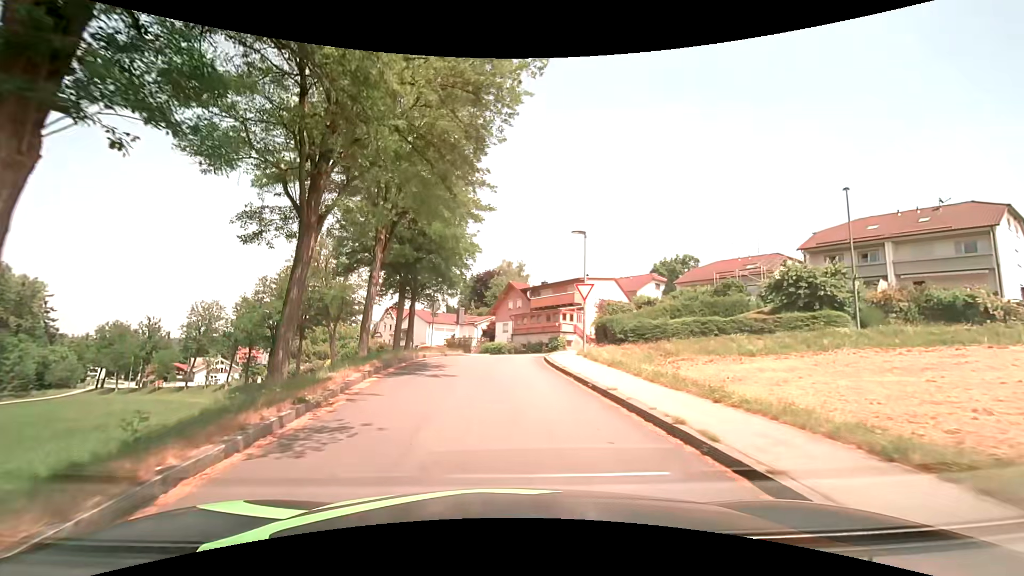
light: Day
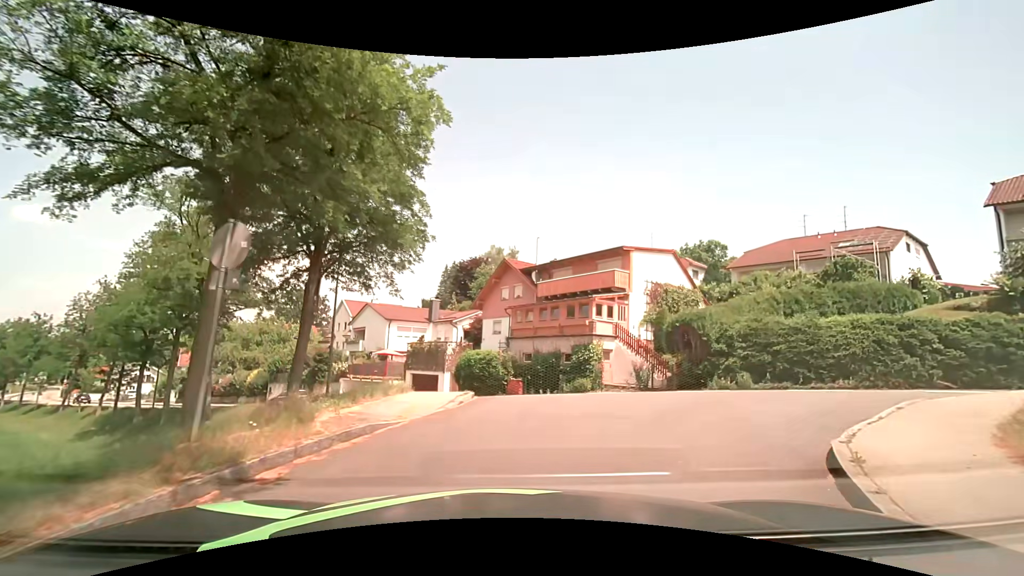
(-0.6, +19.5) m; +1°
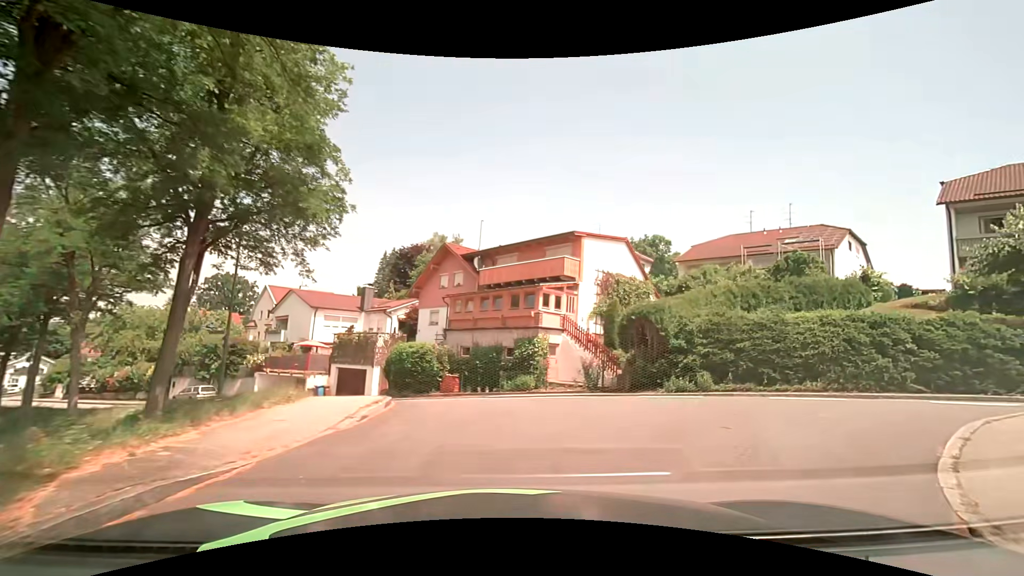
(+0.1, +3.0) m; +7°
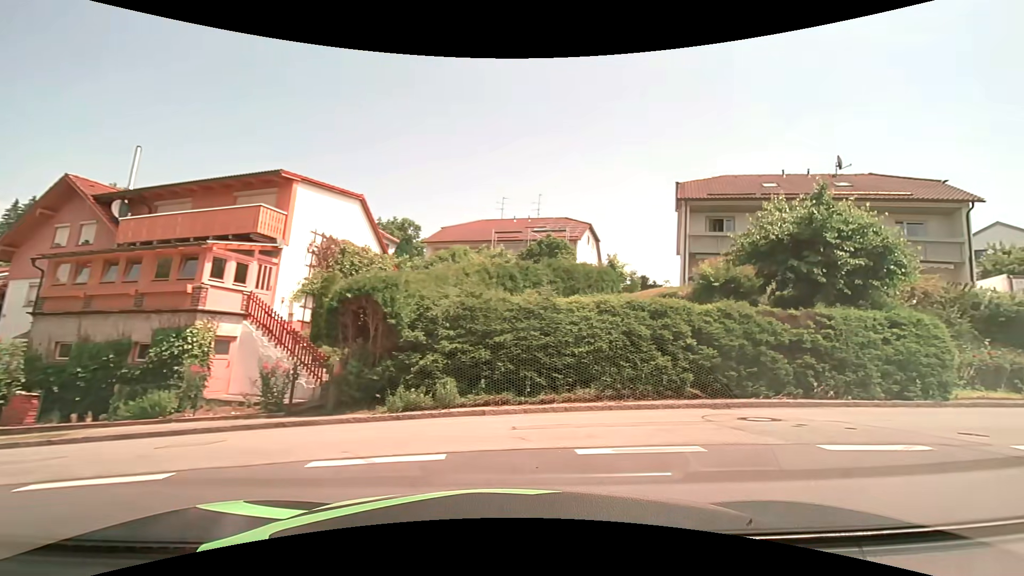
(+1.6, +7.1) m; +28°
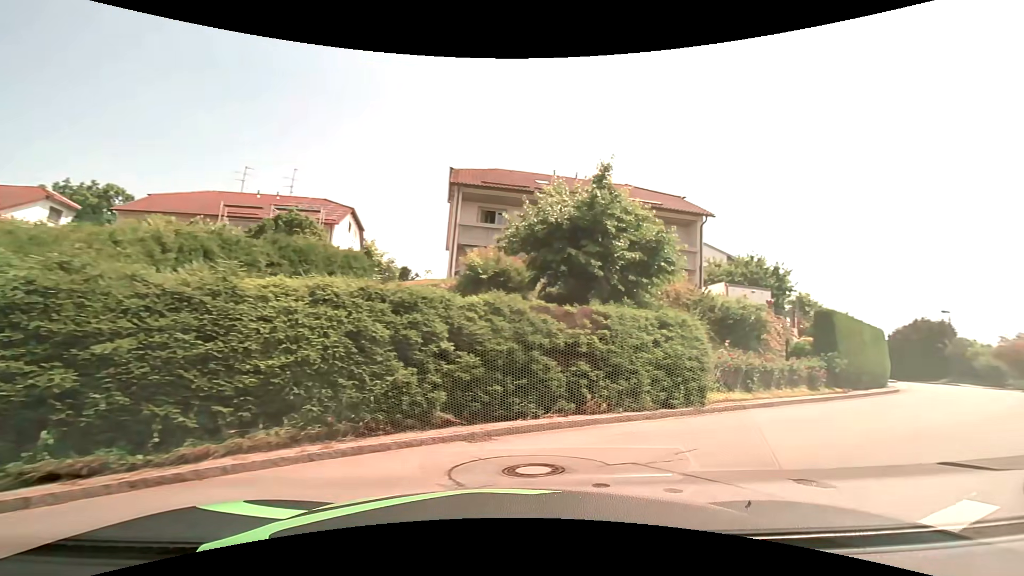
(+1.0, +4.6) m; +26°
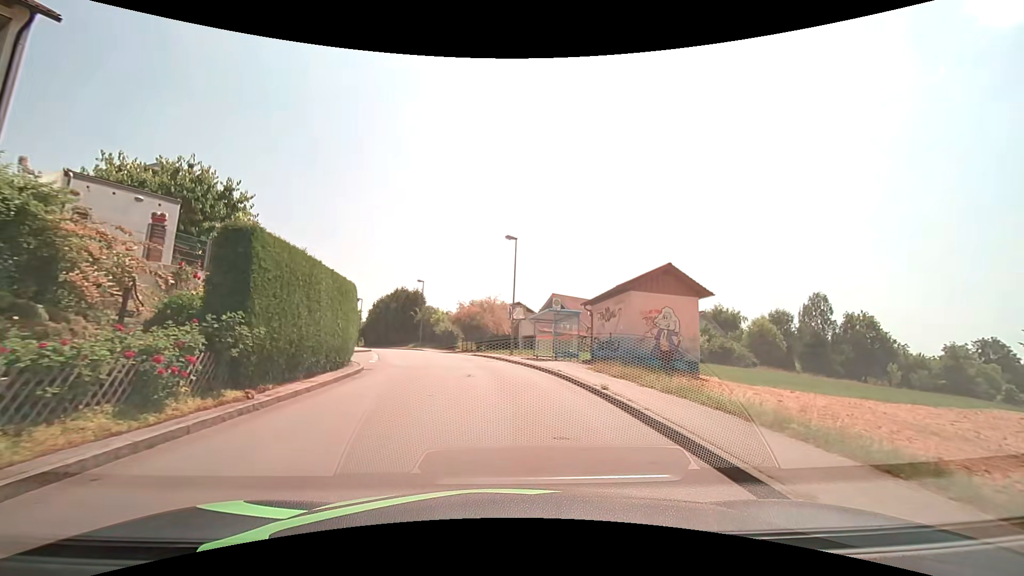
(+7.9, +11.6) m; +52°
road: unclassified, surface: asphalt
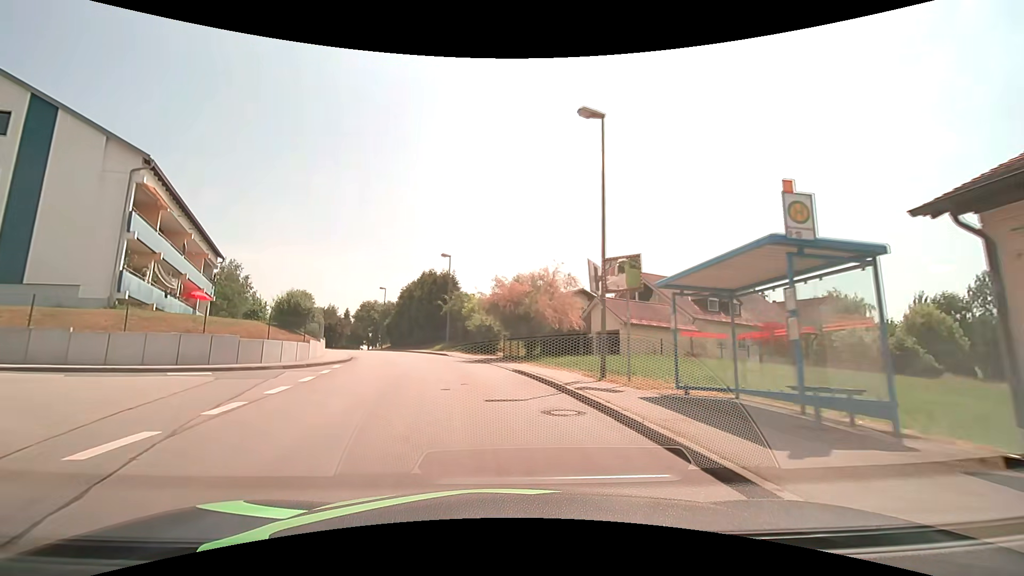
(-0.5, +18.9) m; -6°
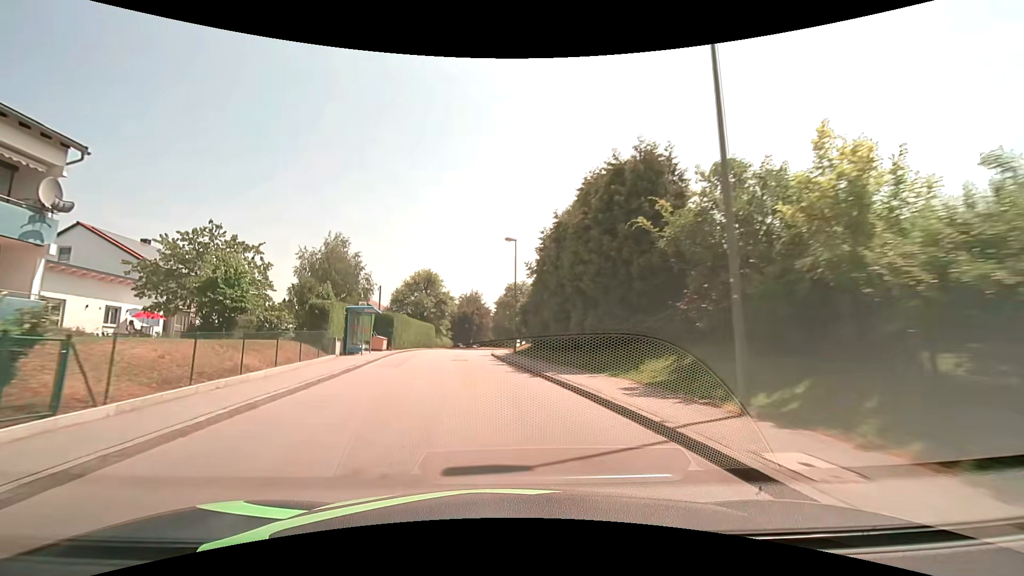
(-5.3, +32.5) m; -18°
(-1, +10) (-2, +20) (-3, +30) (-3, +40) (-4, +50) (-3, +60) (0, +69) (+4, +78) (+11, +86) (+19, +92) m
